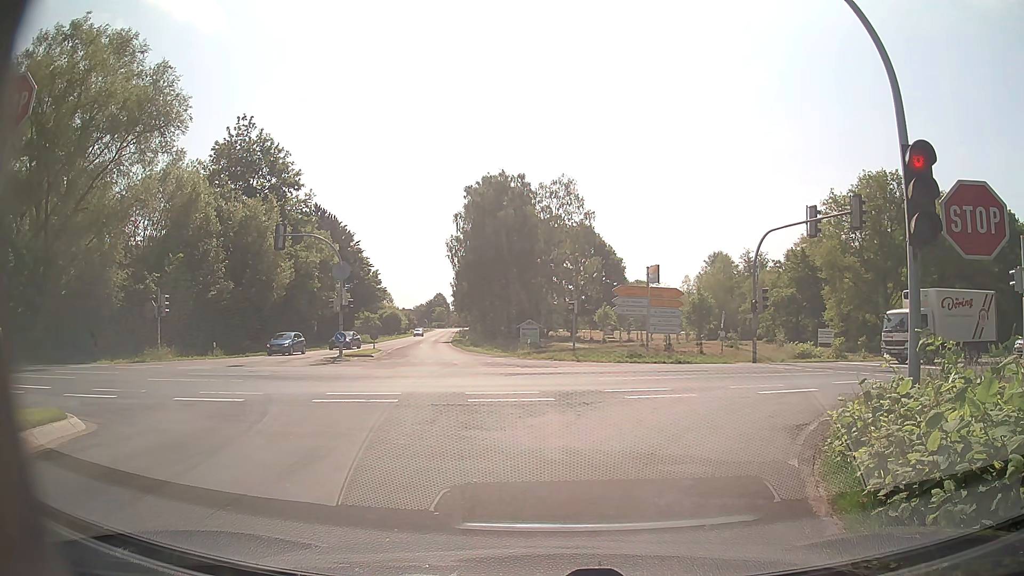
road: secondary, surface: asphalt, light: Day
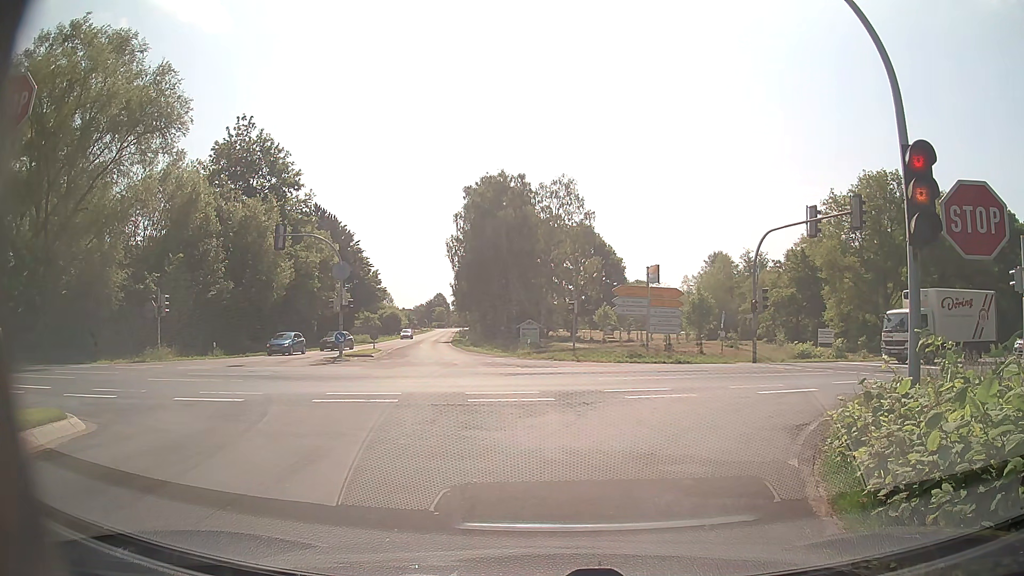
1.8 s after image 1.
(0.0, 0.0) m; 0°
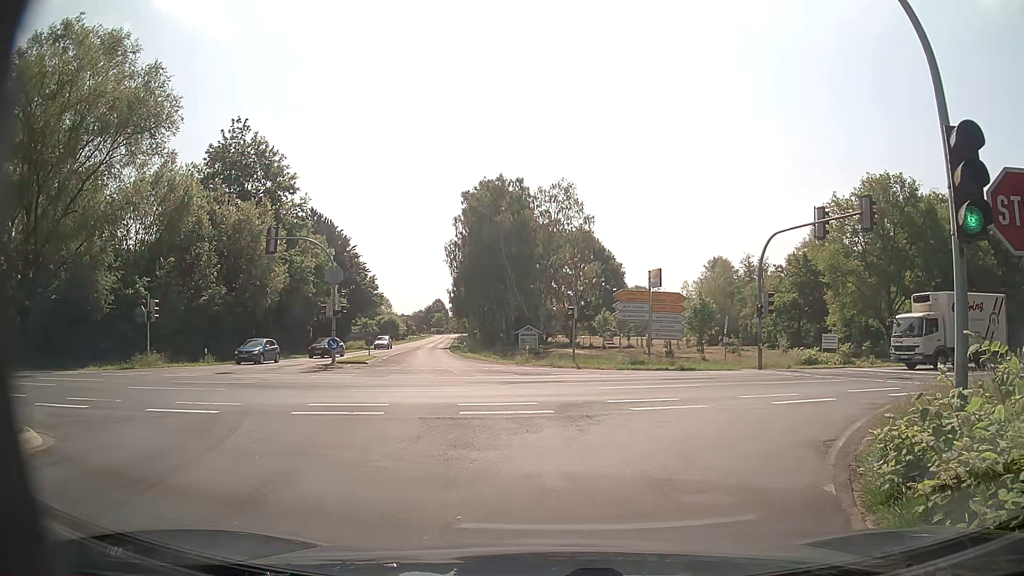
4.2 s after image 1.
(0.0, +1.1) m; 0°
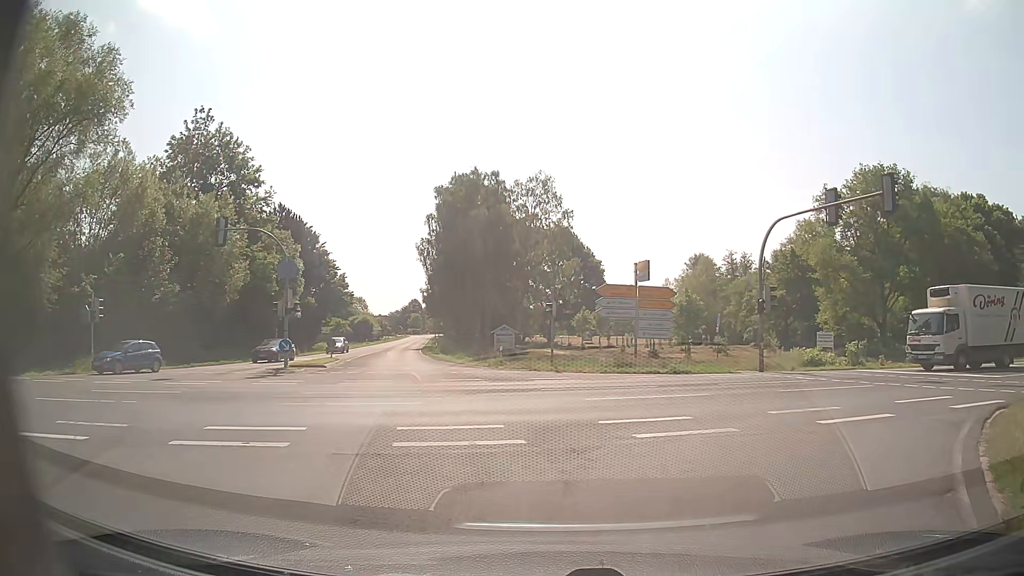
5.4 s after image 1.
(0.0, +3.6) m; +1°
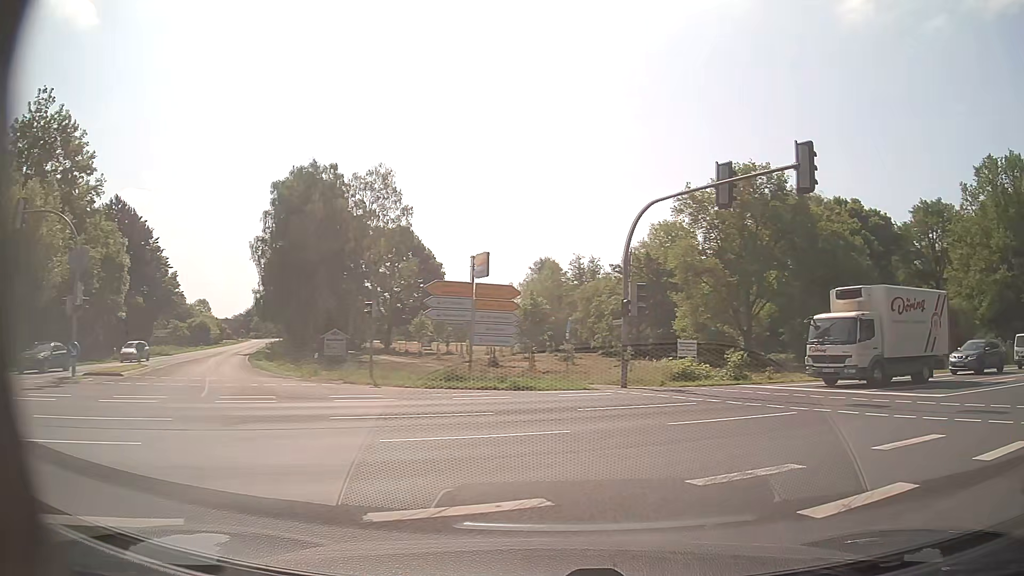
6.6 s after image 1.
(+0.5, +5.2) m; +13°
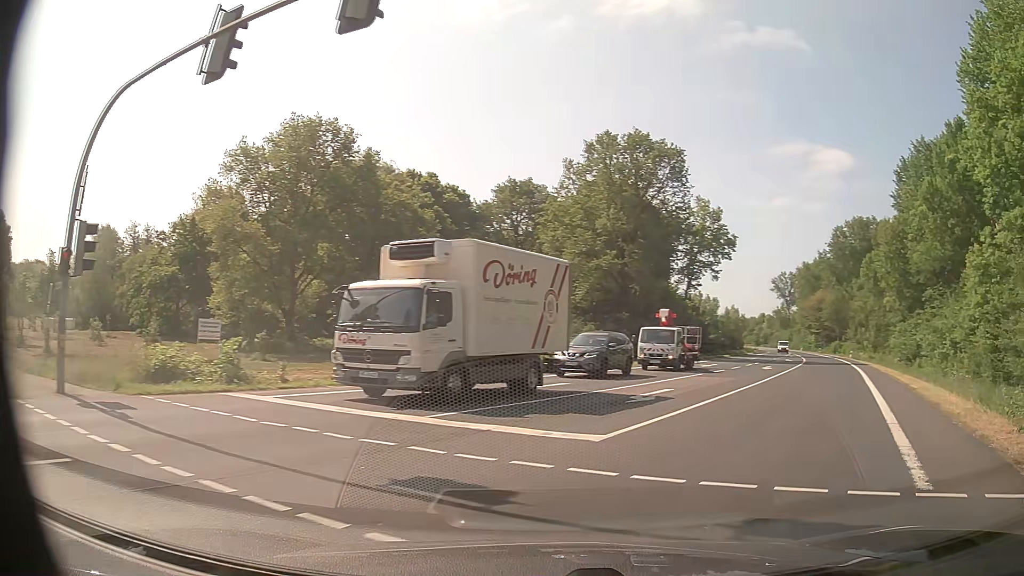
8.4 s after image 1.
(+2.9, +8.7) m; +37°
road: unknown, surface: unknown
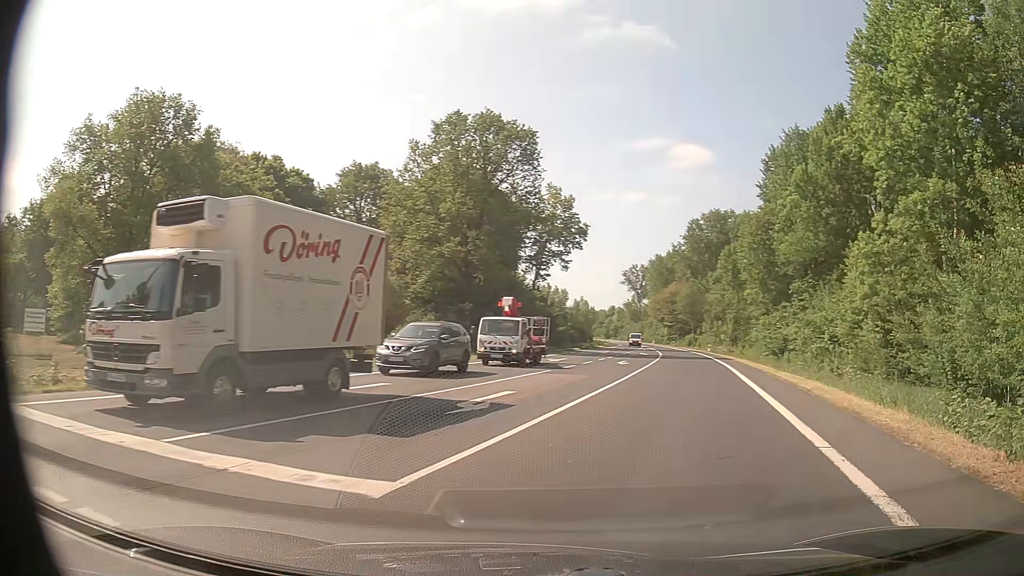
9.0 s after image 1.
(+0.4, +3.7) m; +14°
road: primary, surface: asphalt
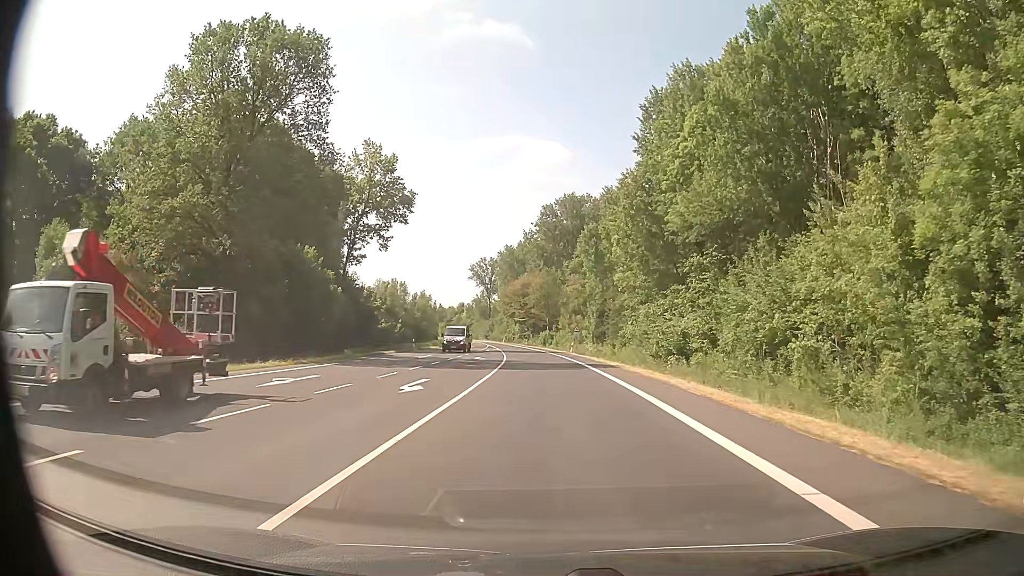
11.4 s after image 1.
(+3.6, +20.0) m; +13°
(0, +10) (0, +20) (0, +30) (-1, +40) (-1, +50) (-2, +60) (-3, +70) (-4, +80) (-5, +90) (-6, +100) m
